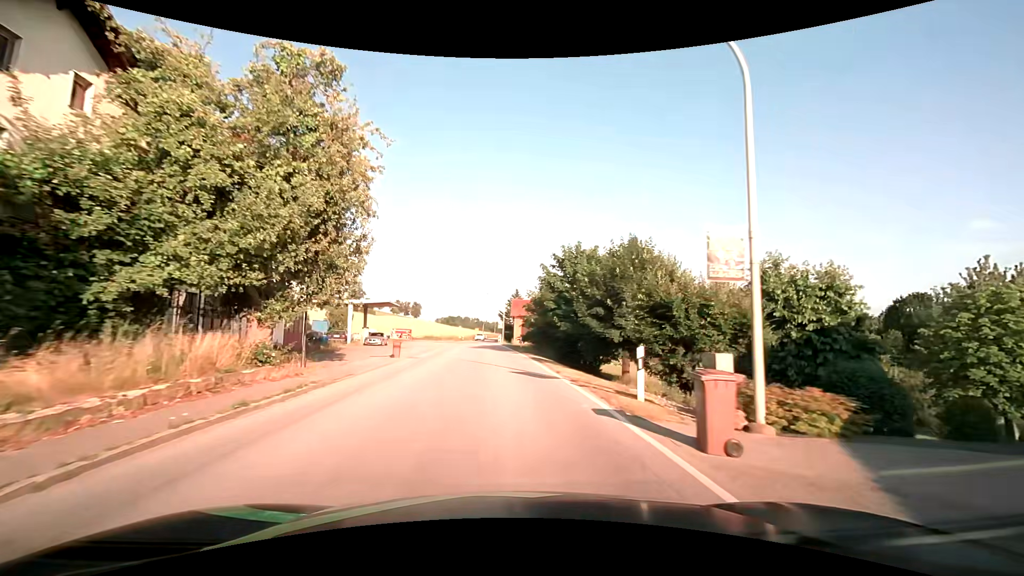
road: secondary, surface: asphalt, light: Day
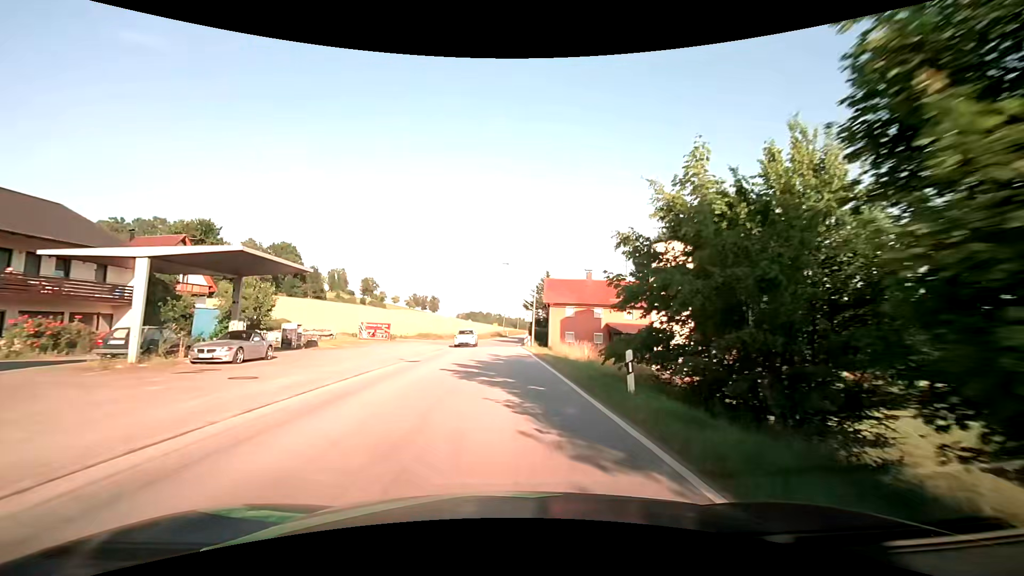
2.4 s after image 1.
(-0.8, +29.8) m; -3°
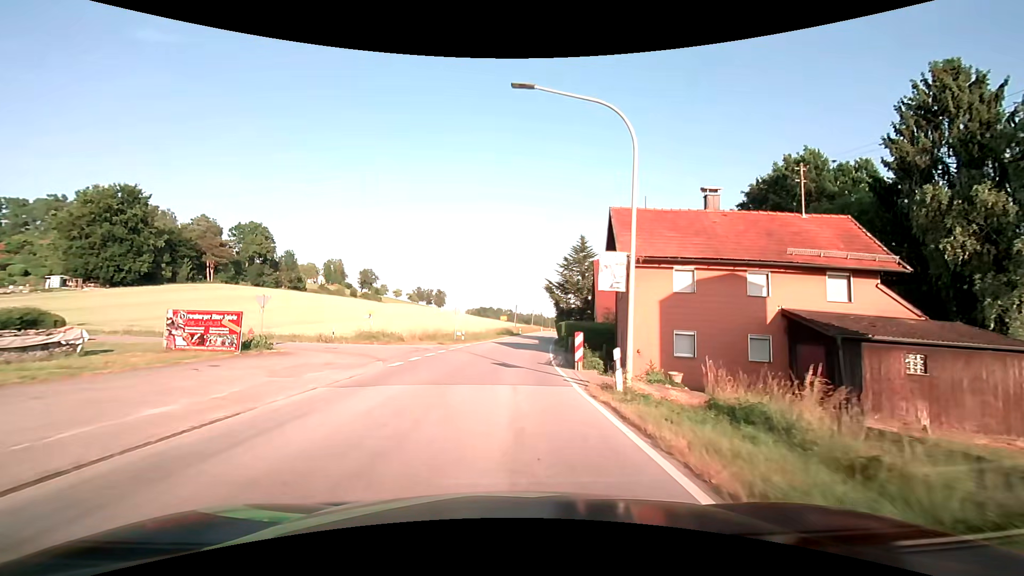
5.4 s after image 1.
(-0.1, +31.2) m; -1°
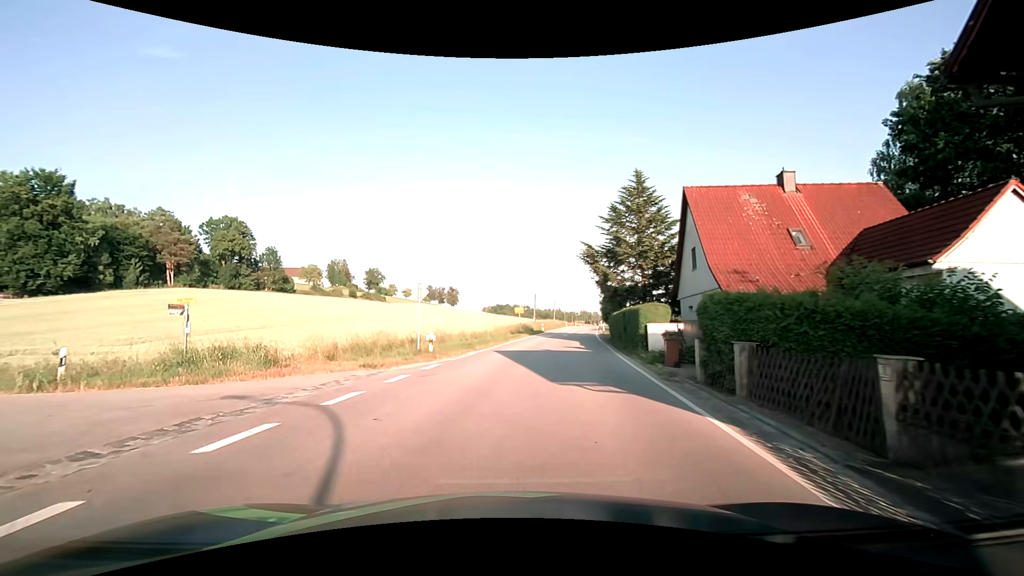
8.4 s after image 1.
(+0.2, +21.7) m; -1°
